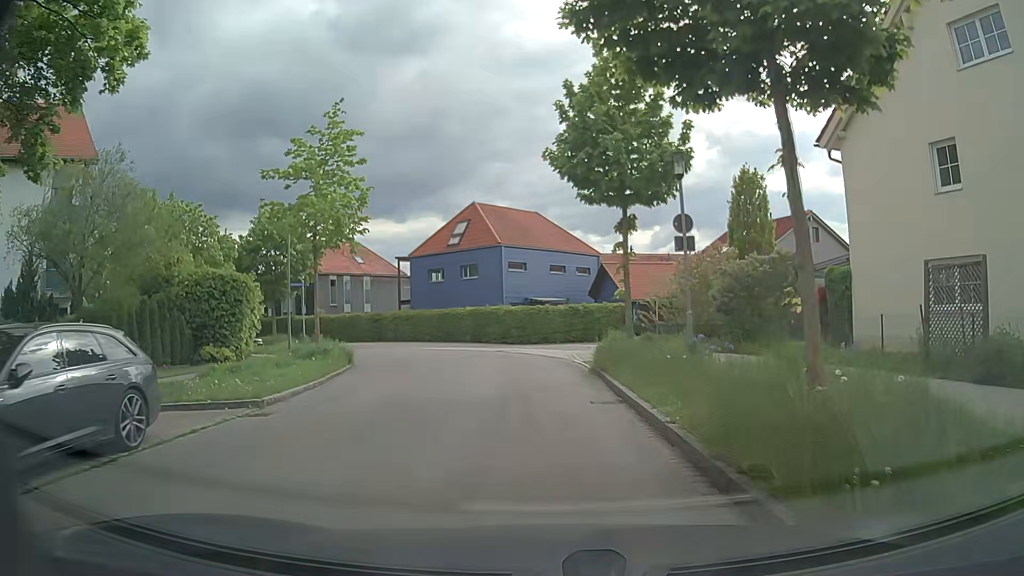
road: residential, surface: asphalt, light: Day
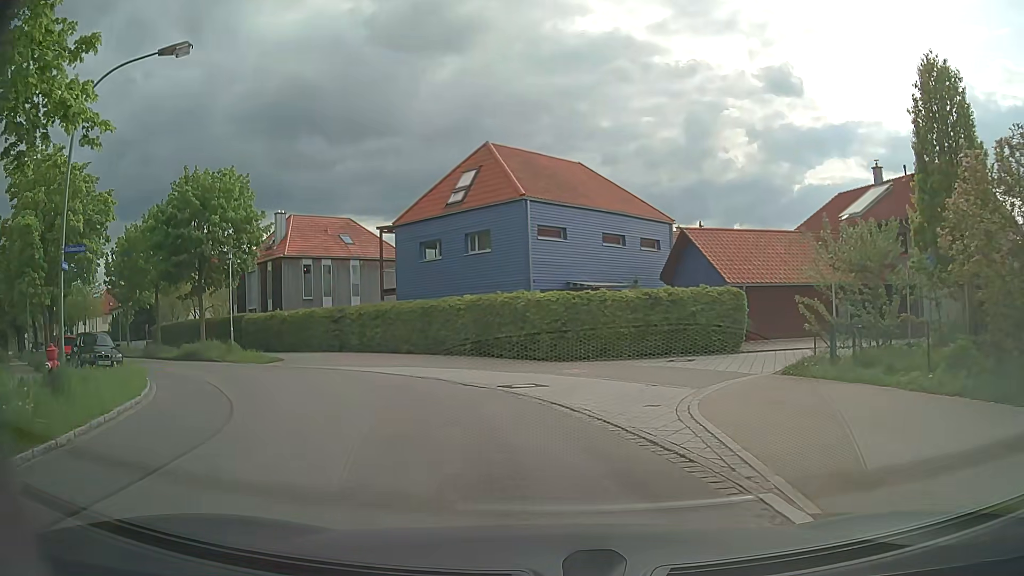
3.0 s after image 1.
(-0.3, +16.8) m; -3°
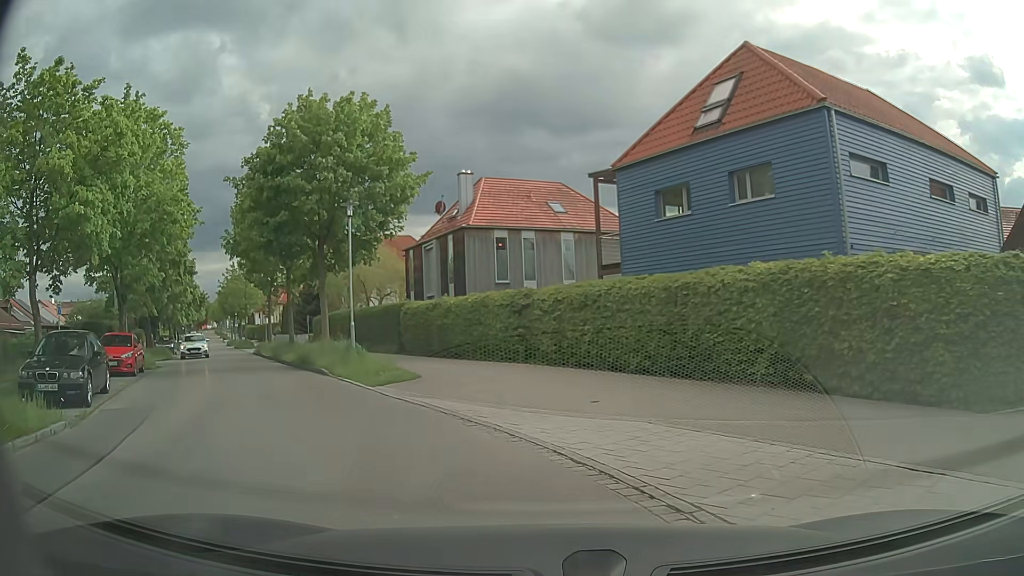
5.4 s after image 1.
(-2.0, +12.0) m; -21°
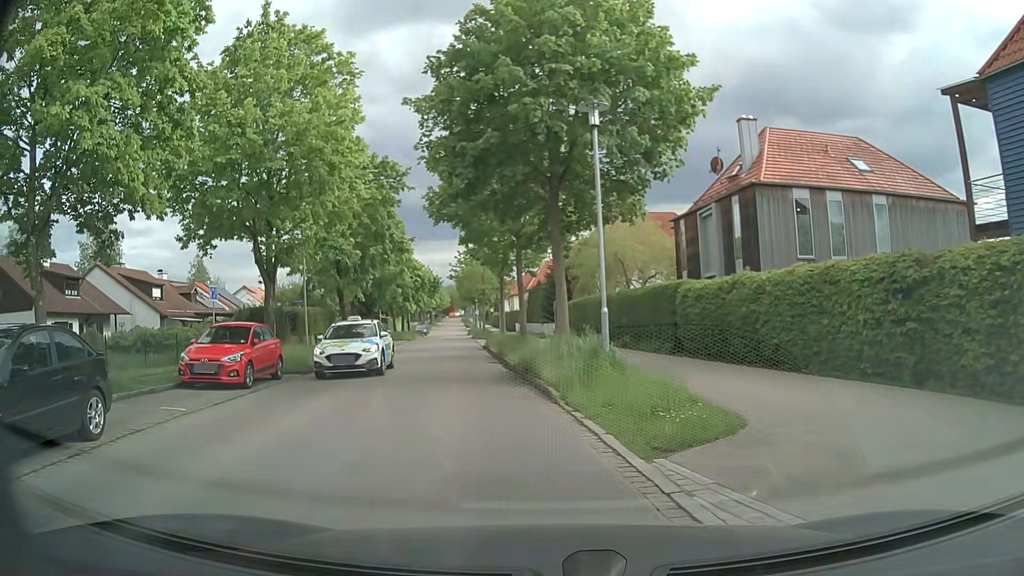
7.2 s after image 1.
(-1.6, +8.7) m; -21°
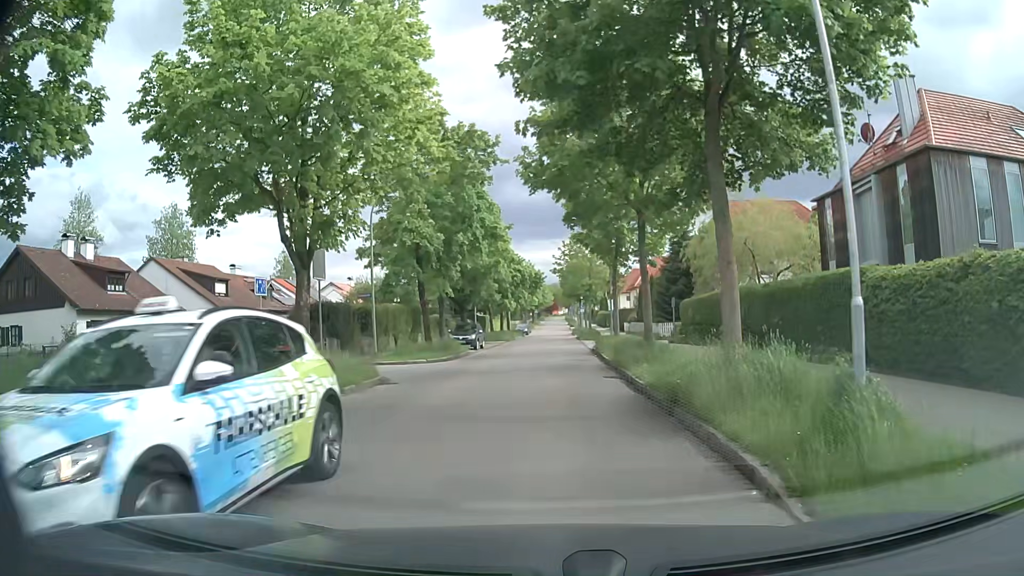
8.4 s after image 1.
(-0.5, +6.0) m; -9°
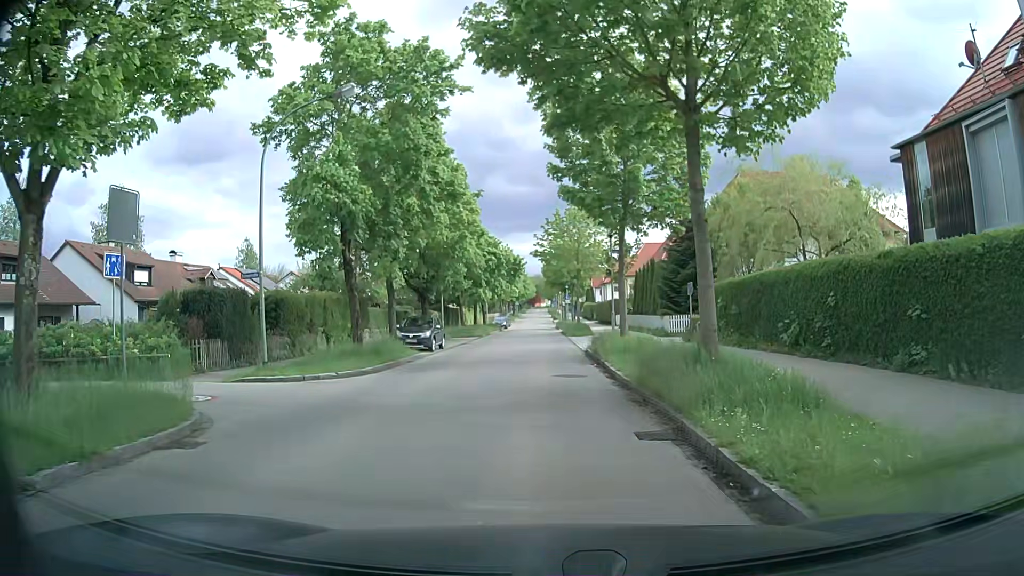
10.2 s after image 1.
(+0.2, +9.3) m; +1°
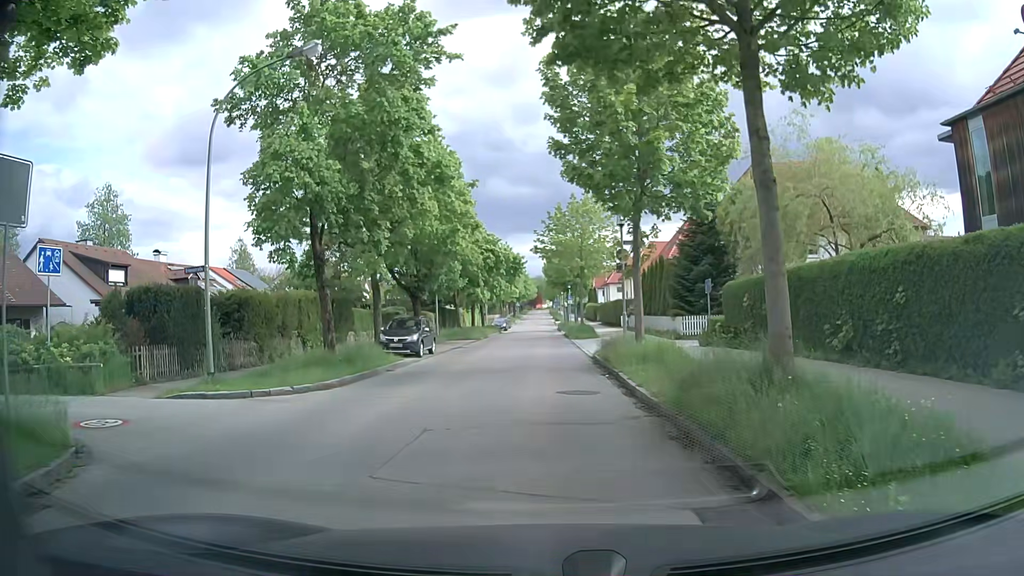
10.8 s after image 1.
(0.0, +3.2) m; +1°
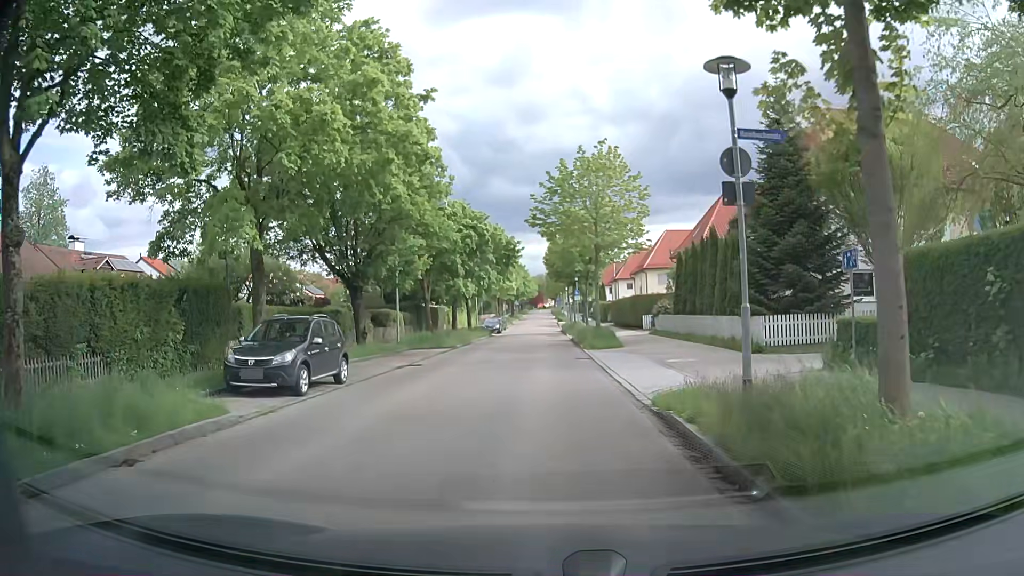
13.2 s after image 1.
(-0.3, +13.0) m; -1°
(0, +10) (0, +20) (0, +30) (0, +40) (0, +50) (-1, +60) (-1, +70) (-1, +80) (-1, +90) (-1, +100) m
